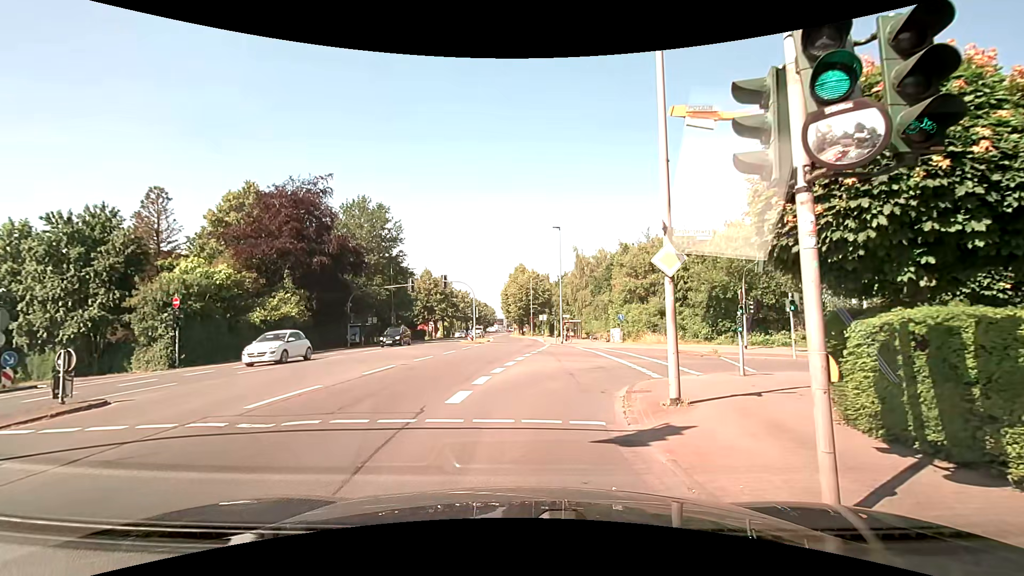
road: secondary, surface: asphalt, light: Day
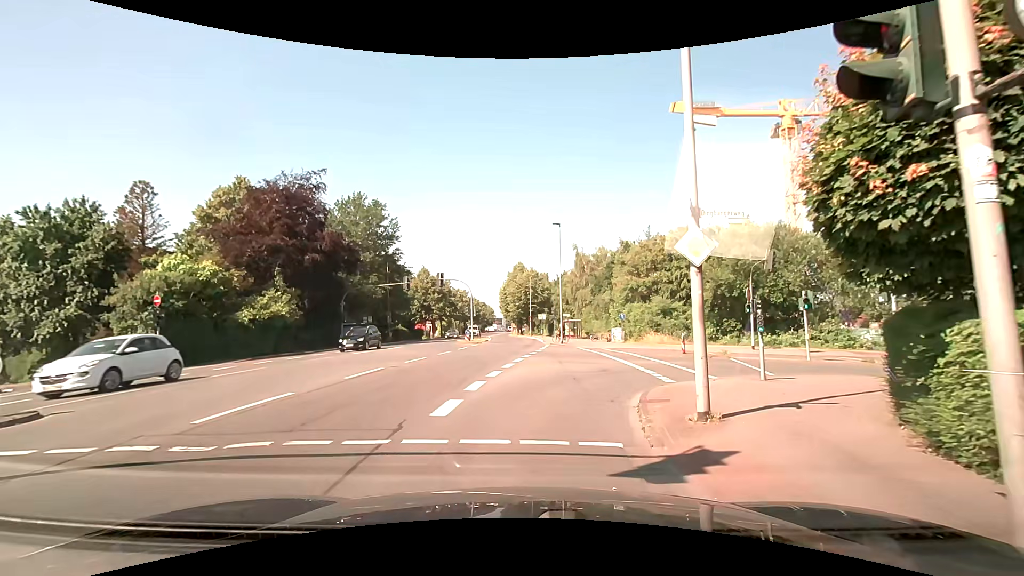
(0.0, +1.4) m; +2°
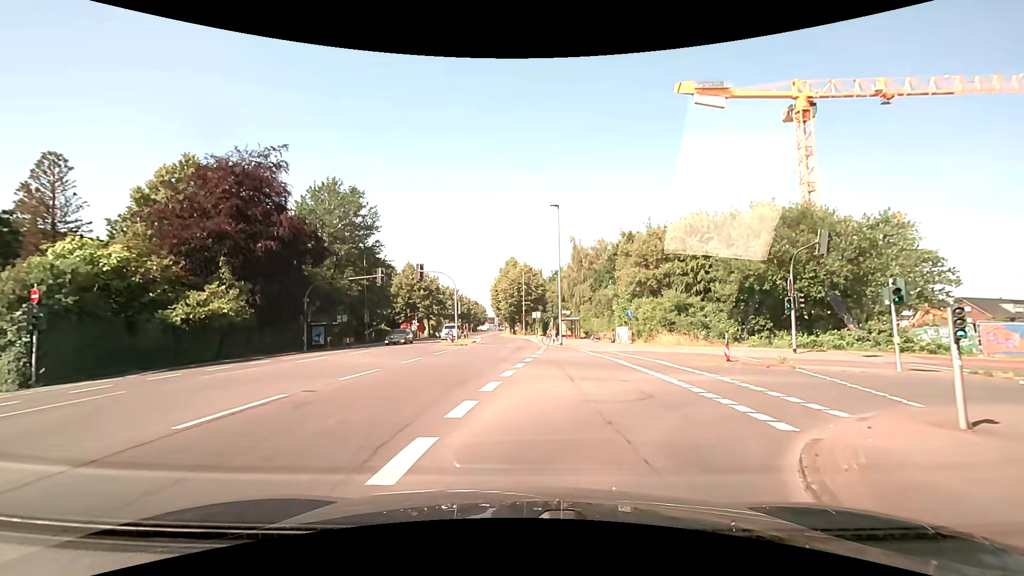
(-0.1, +6.4) m; 0°
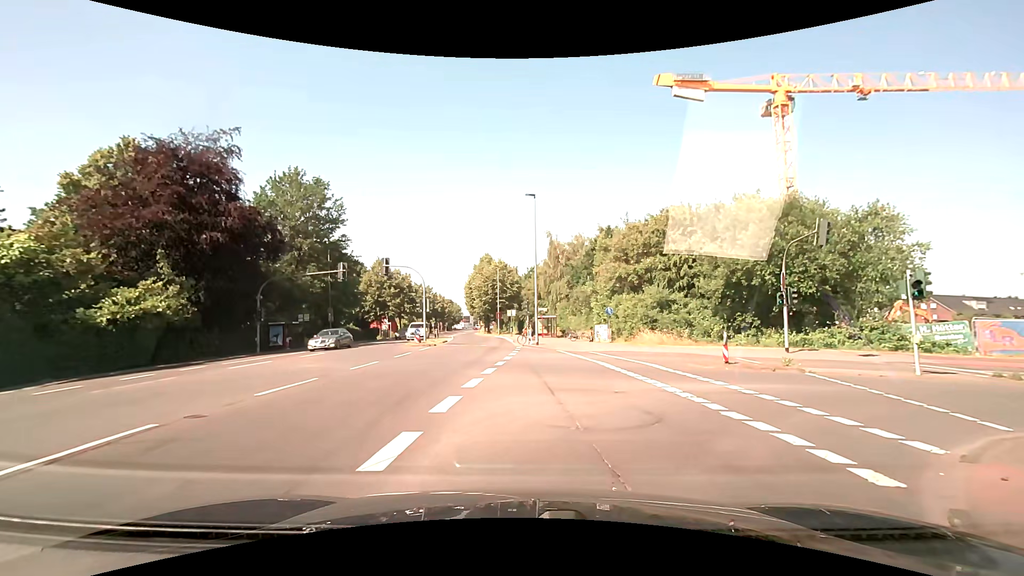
(+0.1, +2.7) m; +3°
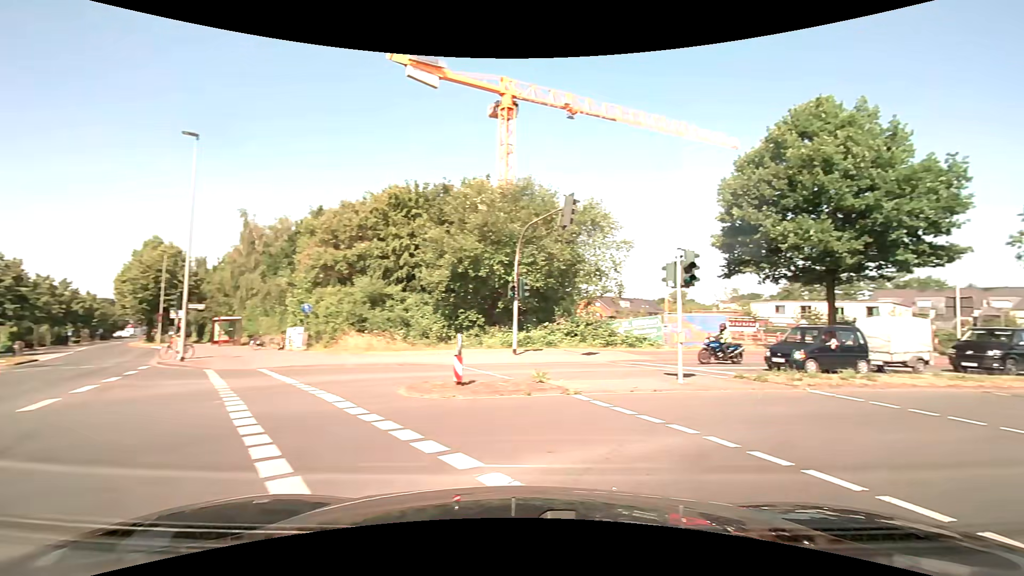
(+1.5, +7.7) m; +32°
(+4, +9) (+13, +14) (+22, +18) (+31, +22) (+40, +26) (+49, +31) (+58, +36) (+67, +40) (+76, +44) (+85, +47) m
